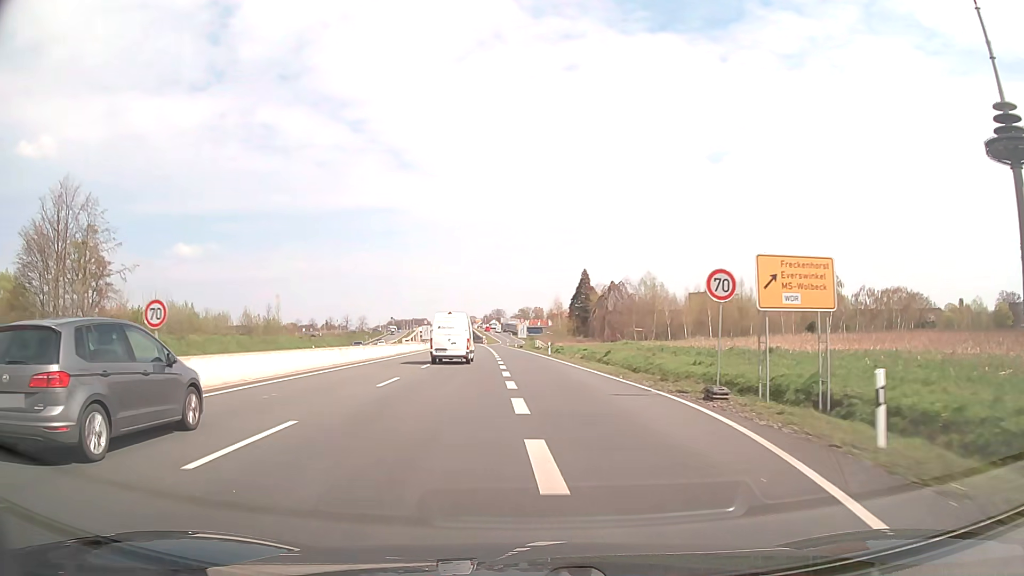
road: trunk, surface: asphalt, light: Day
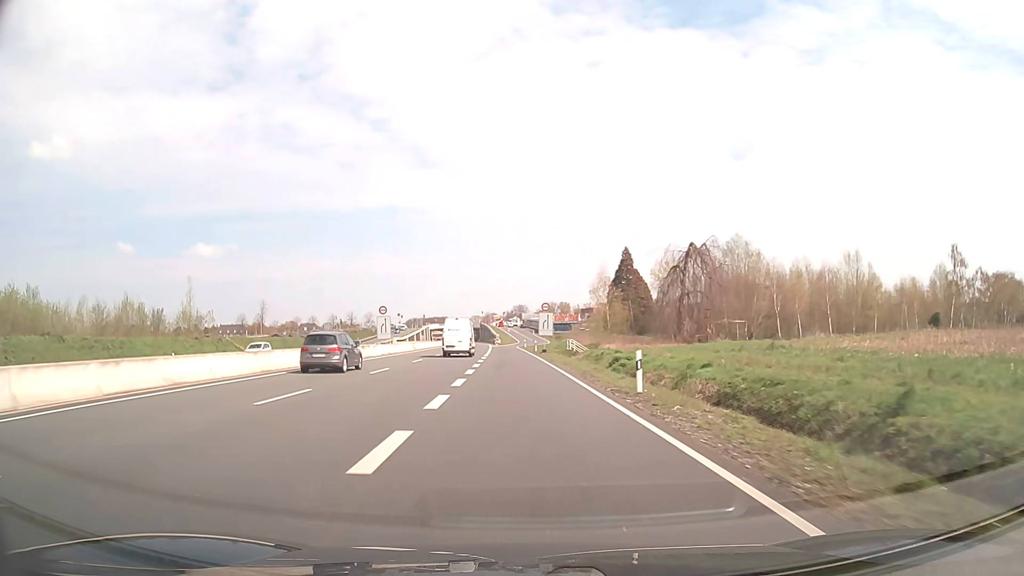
(-0.2, +41.5) m; -2°
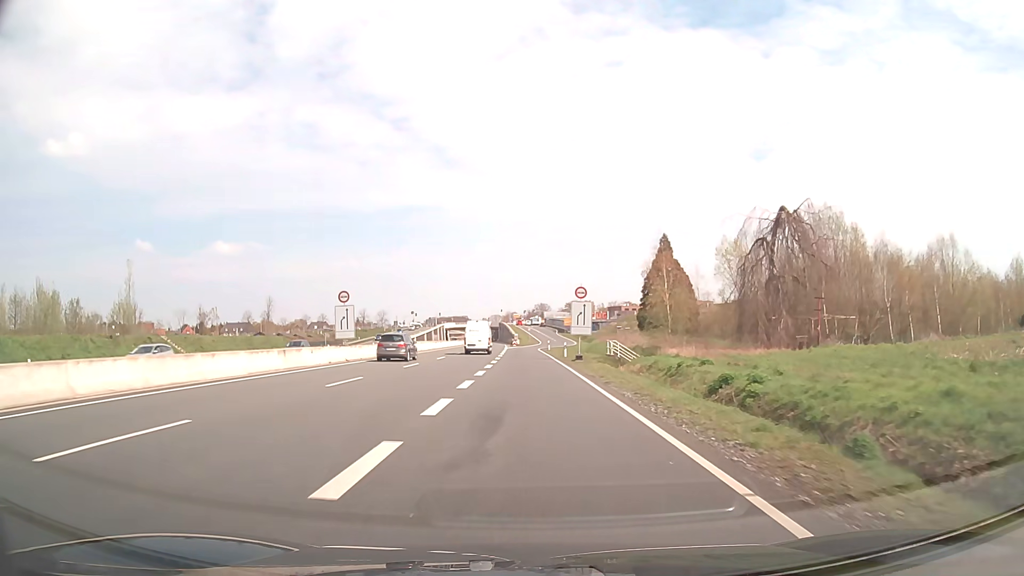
(-0.3, +19.2) m; -2°
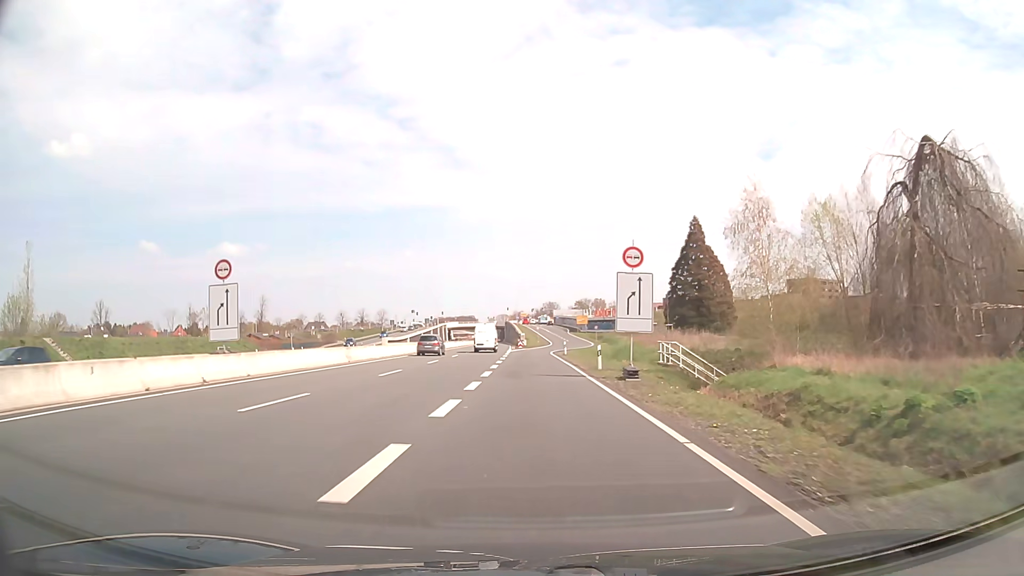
(-0.1, +18.2) m; -1°
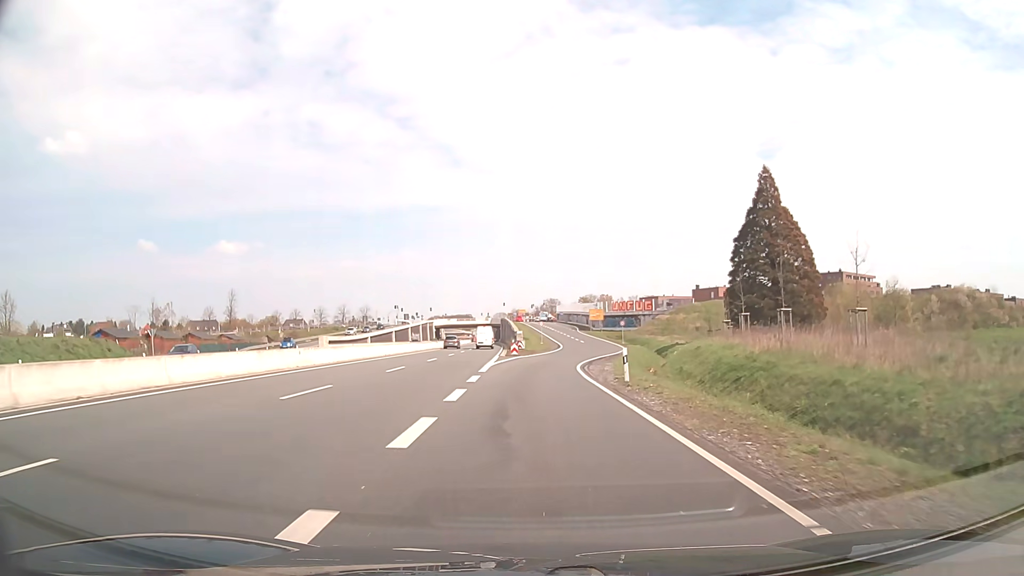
(-0.1, +33.4) m; 0°
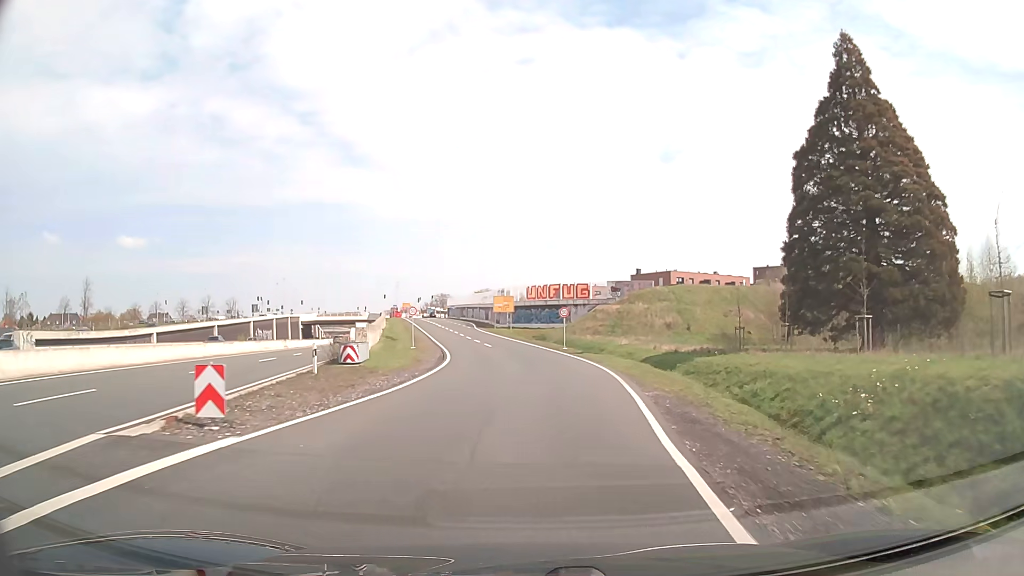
(+1.9, +39.1) m; +9°
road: trunk_link
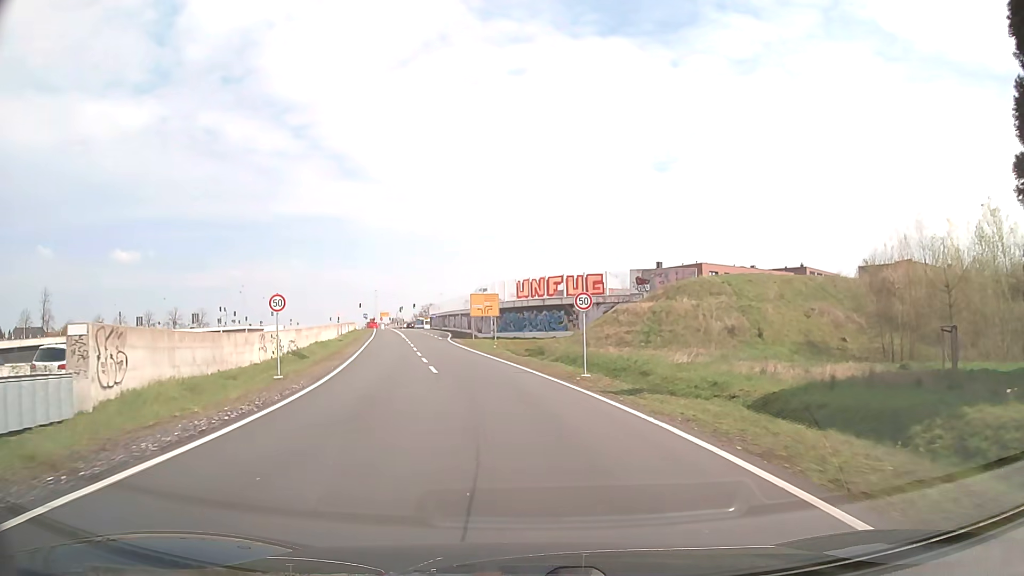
(+0.5, +23.1) m; 0°
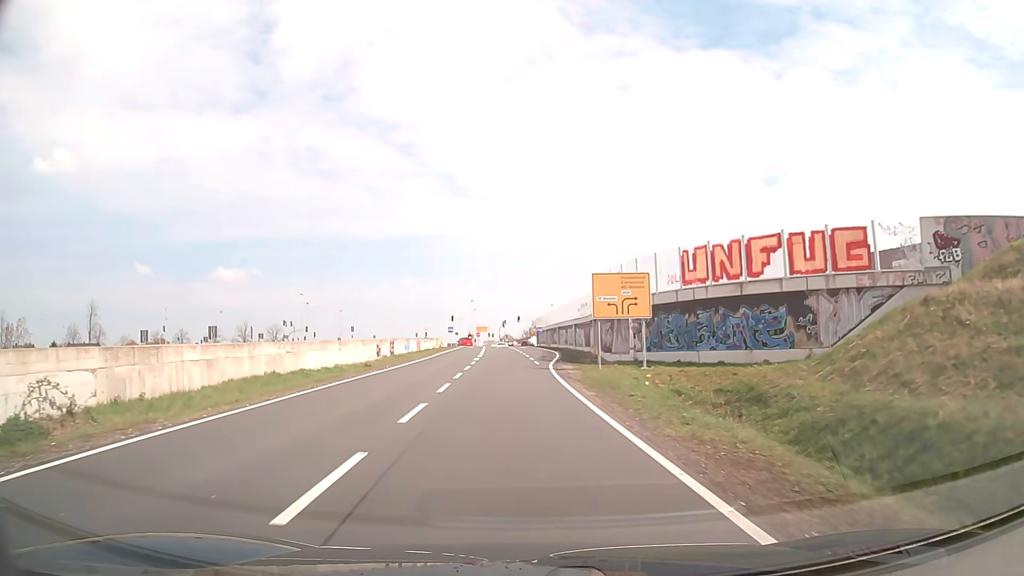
(-2.7, +29.9) m; -10°
(0, +10) (0, +20) (0, +30) (0, +40) (0, +50) (0, +60) (0, +70) (0, +80) (-1, +90) (-2, +100) m
